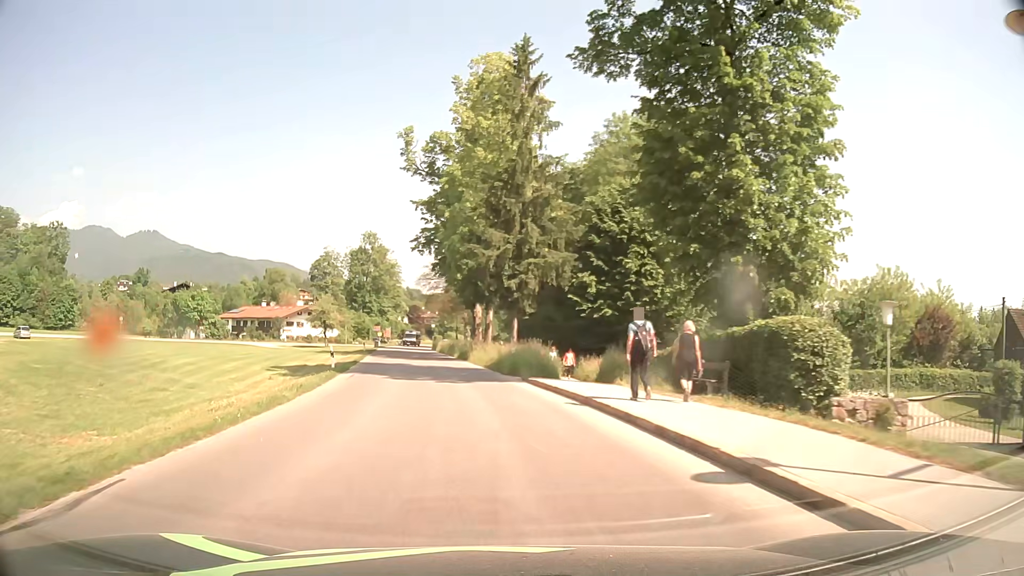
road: tertiary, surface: asphalt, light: Day
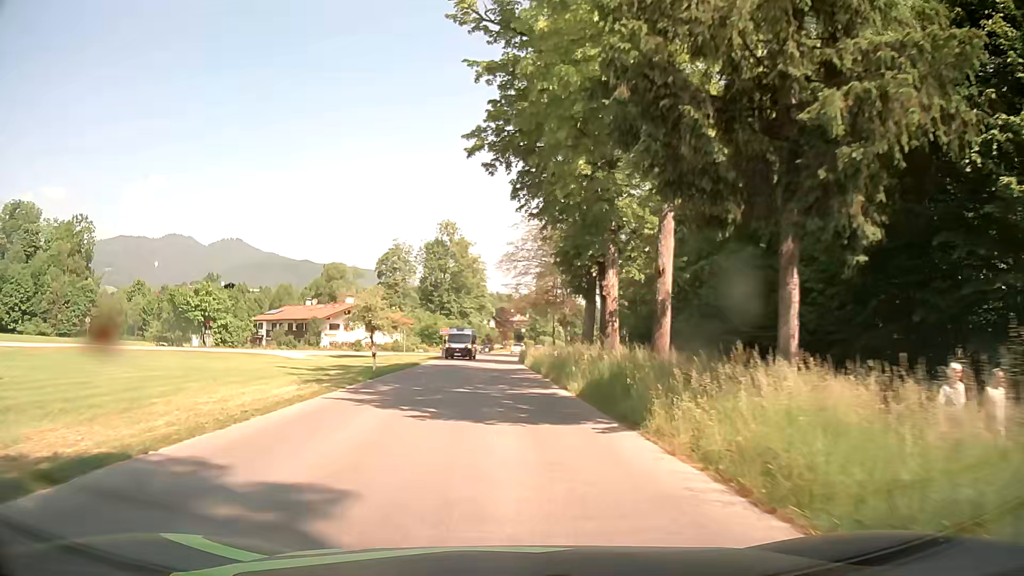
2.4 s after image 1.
(-2.6, +29.7) m; -8°
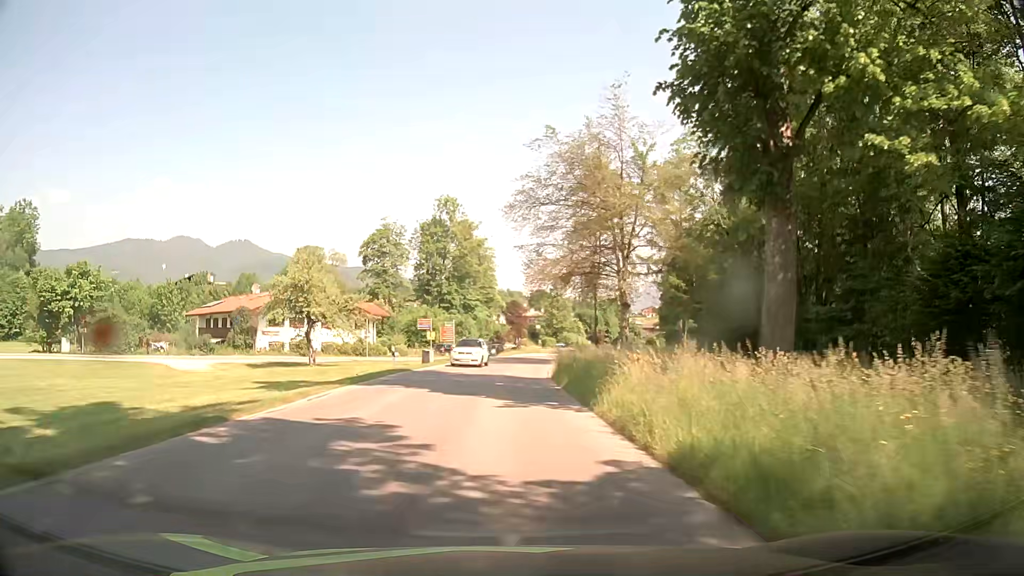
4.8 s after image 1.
(-0.2, +29.9) m; -2°
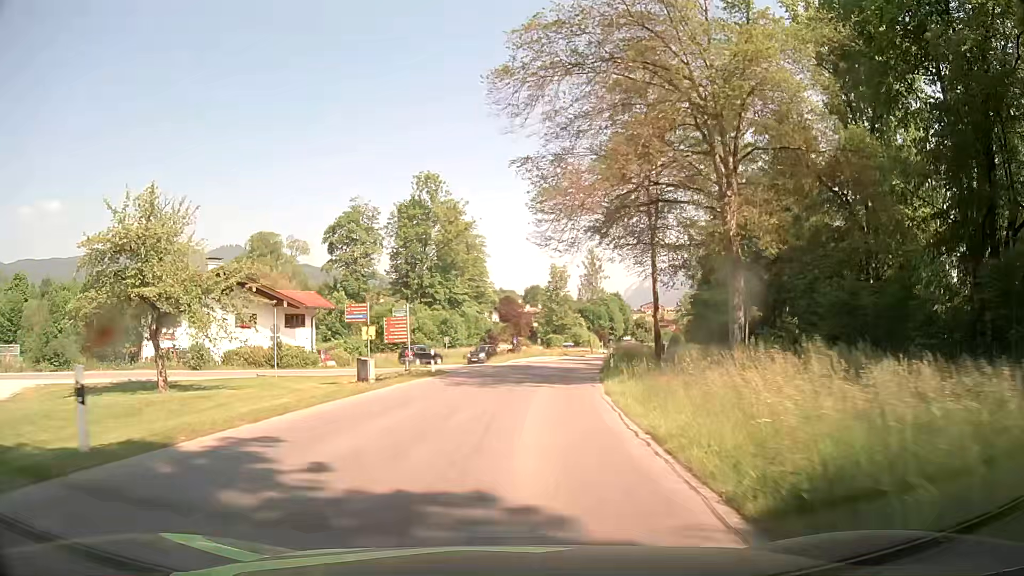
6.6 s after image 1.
(+0.4, +22.5) m; +1°
